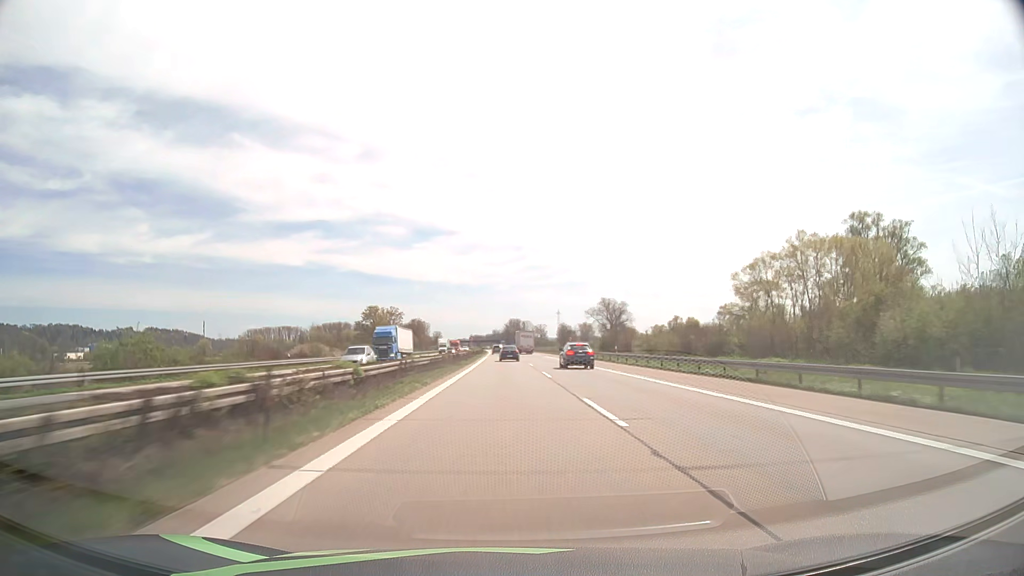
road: motorway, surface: asphalt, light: Day
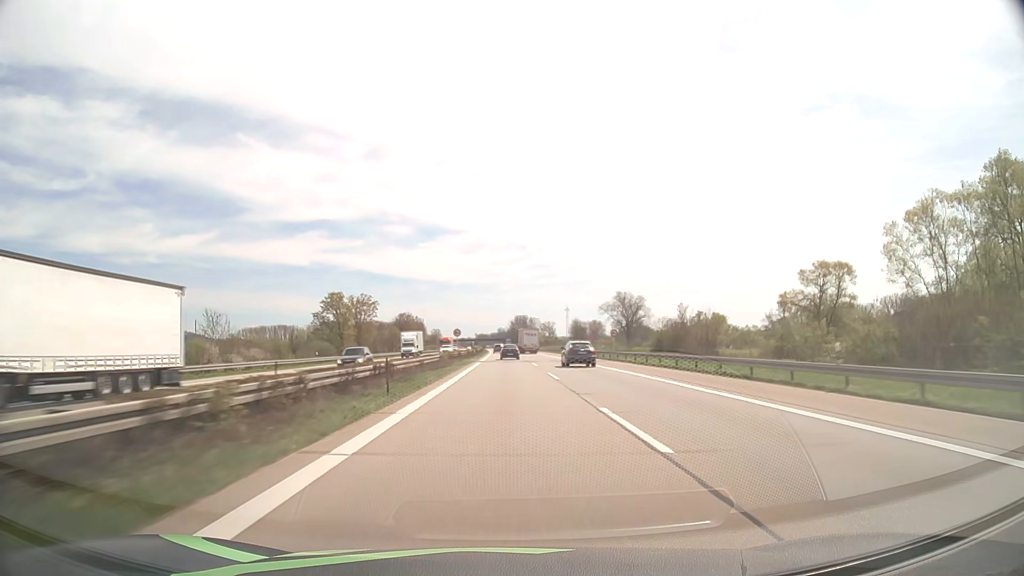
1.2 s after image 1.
(-0.1, +39.1) m; 0°
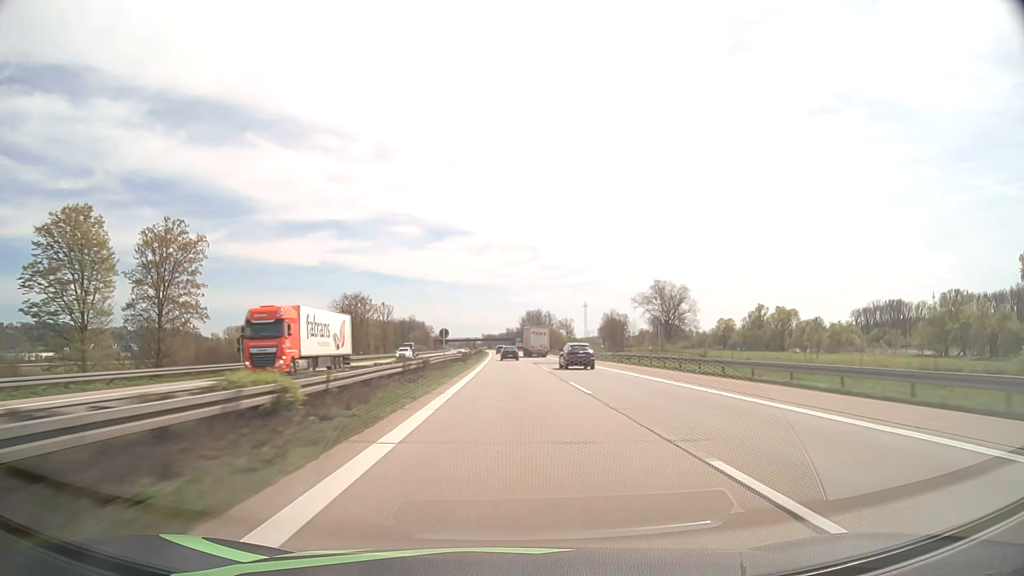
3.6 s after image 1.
(-0.6, +79.3) m; -1°
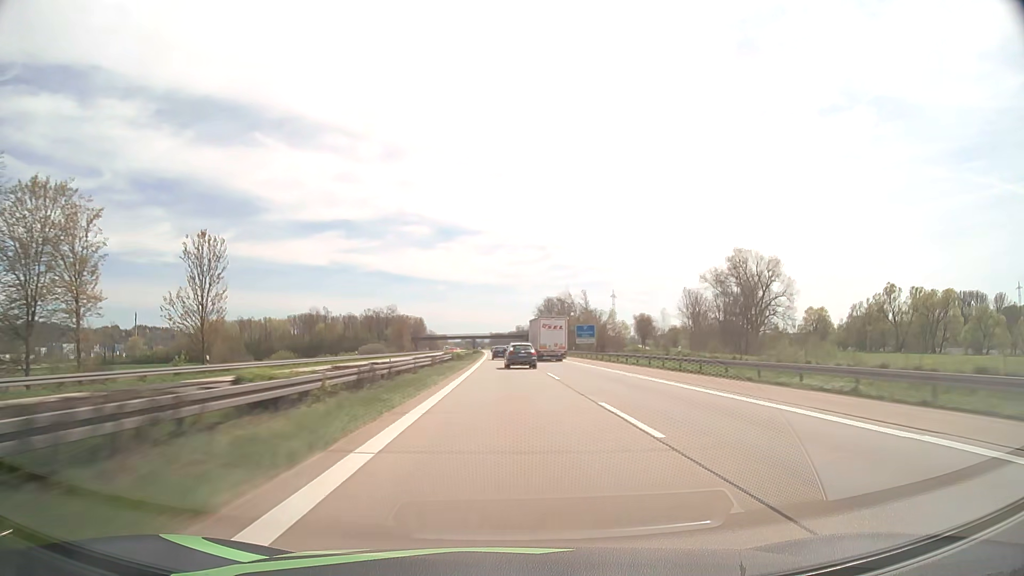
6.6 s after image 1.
(-0.7, +101.2) m; -1°
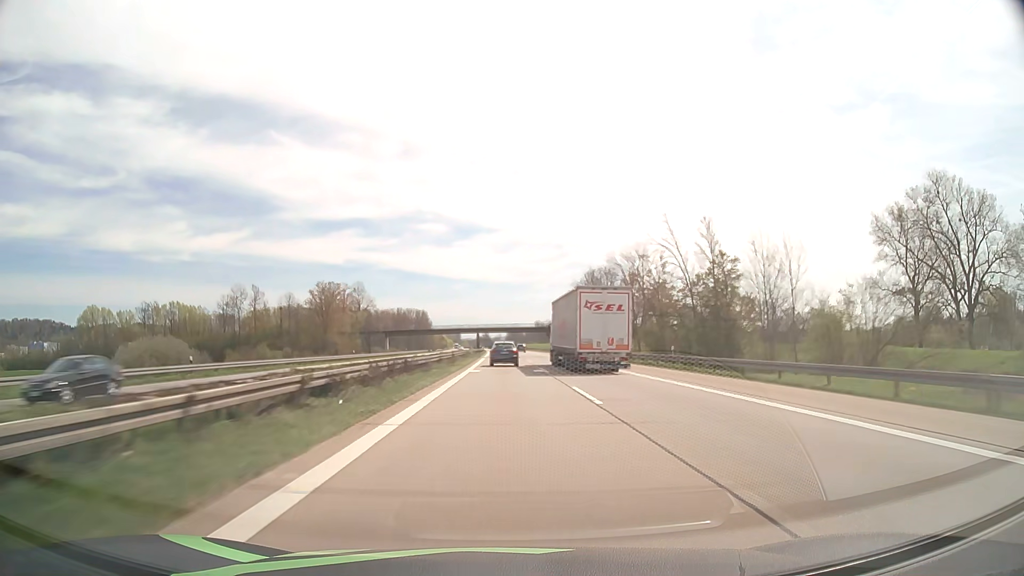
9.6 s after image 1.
(-1.2, +102.9) m; -1°
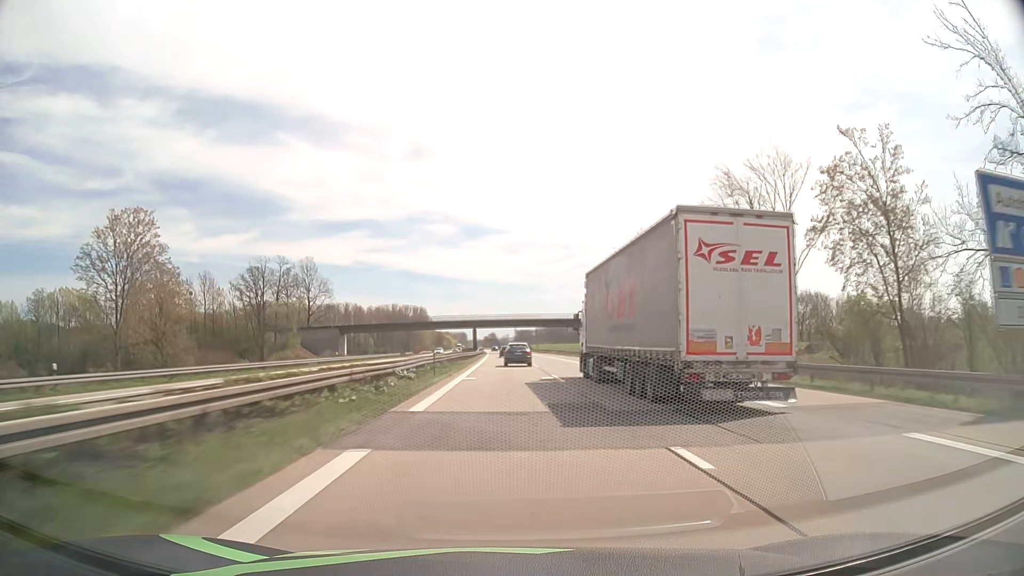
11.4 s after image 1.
(-0.4, +62.7) m; -1°
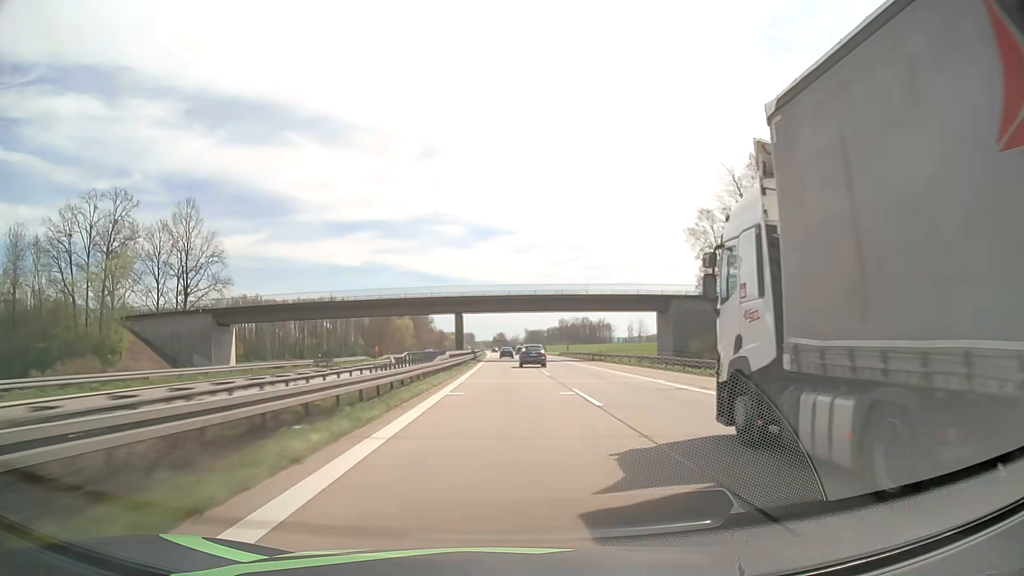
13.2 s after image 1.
(-0.4, +64.0) m; -1°
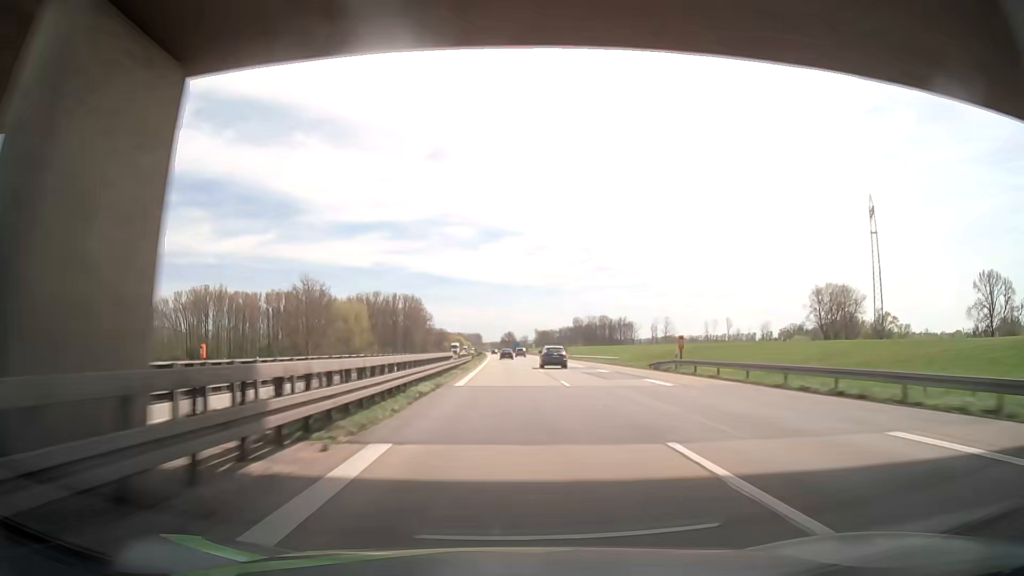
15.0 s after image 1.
(-0.5, +66.1) m; -1°
(0, +10) (0, +20) (0, +30) (0, +40) (0, +50) (0, +60) (0, +70) (-1, +80) (-1, +90) (-1, +100) m
